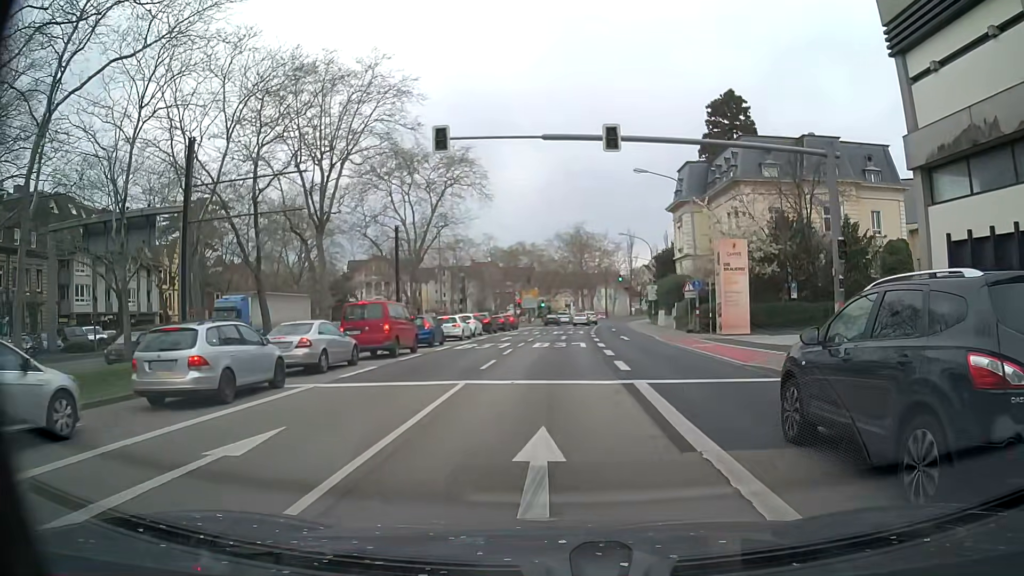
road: primary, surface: asphalt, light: Day
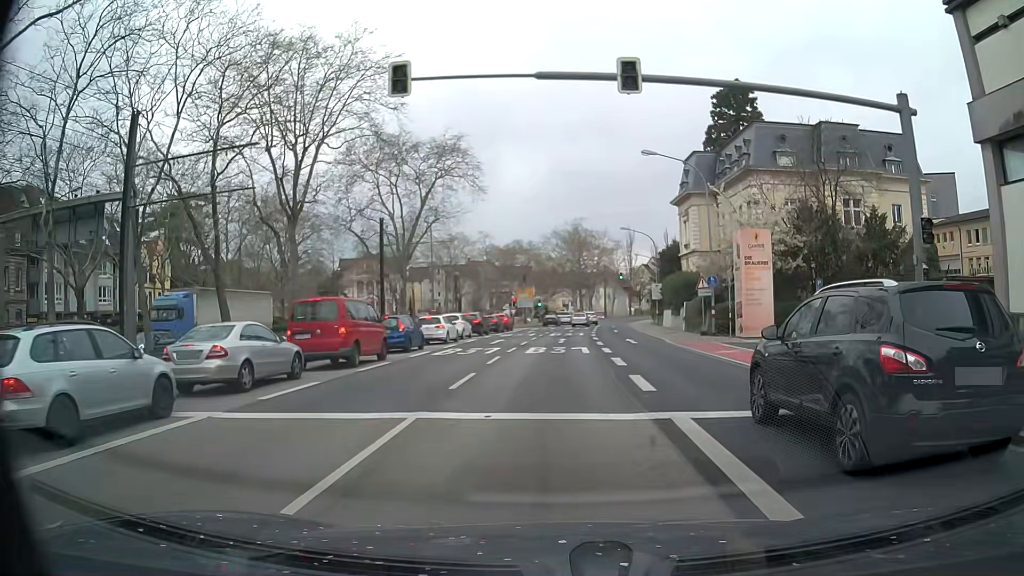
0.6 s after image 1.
(0.0, +4.5) m; -1°
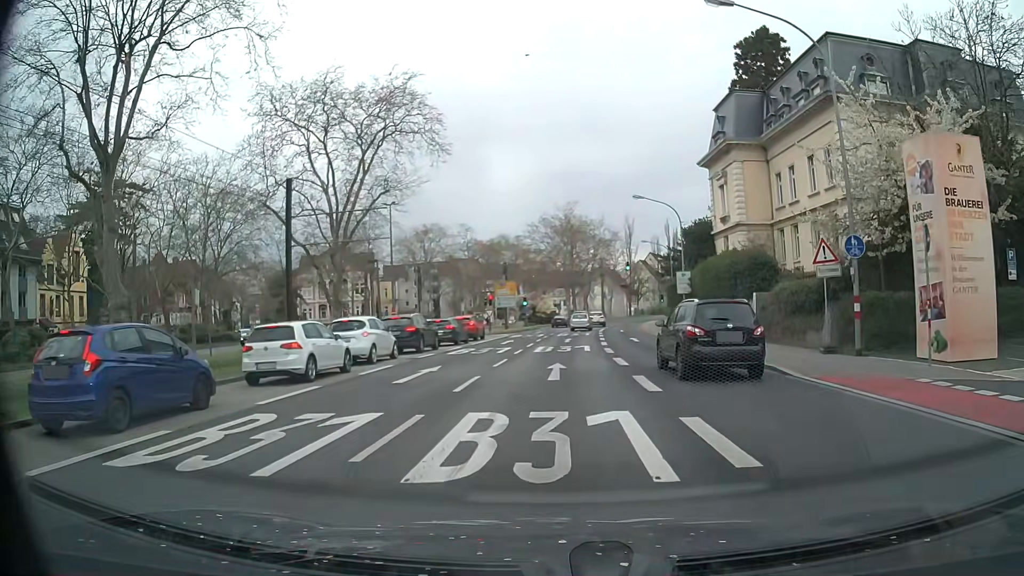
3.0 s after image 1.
(+0.4, +18.1) m; +1°
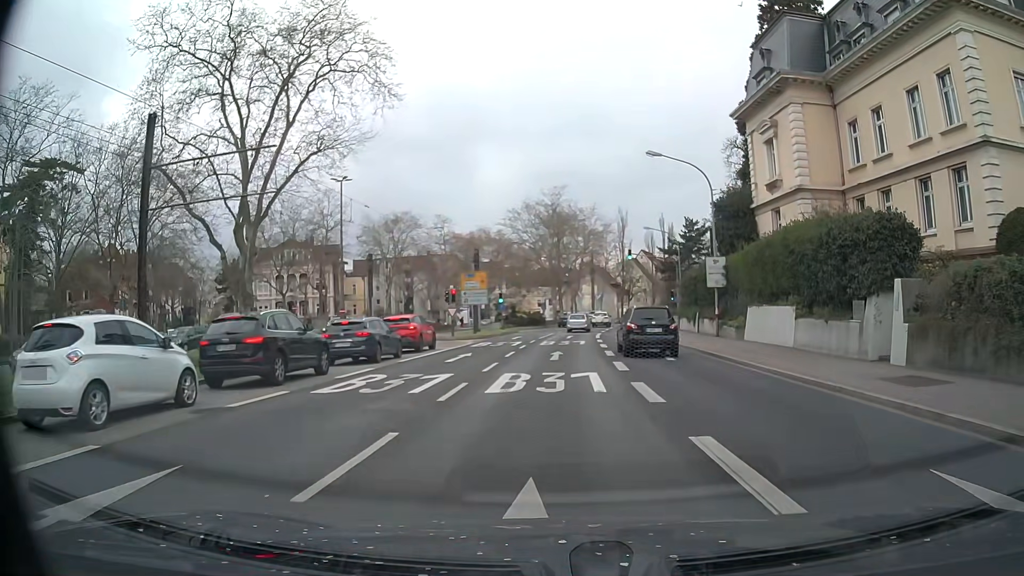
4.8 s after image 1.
(+0.2, +13.5) m; +1°
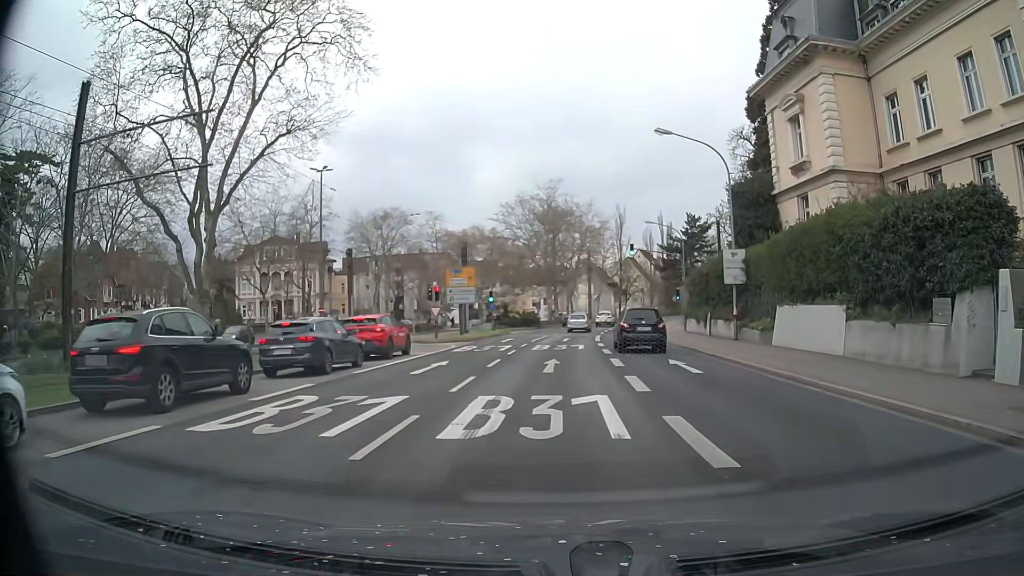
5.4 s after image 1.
(+0.1, +4.5) m; +2°
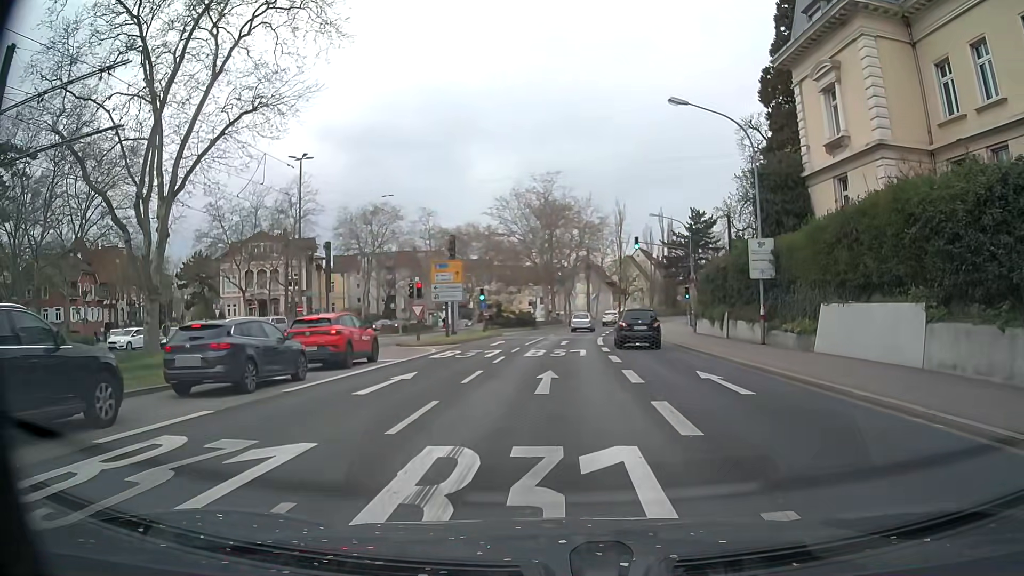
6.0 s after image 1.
(0.0, +4.5) m; 0°
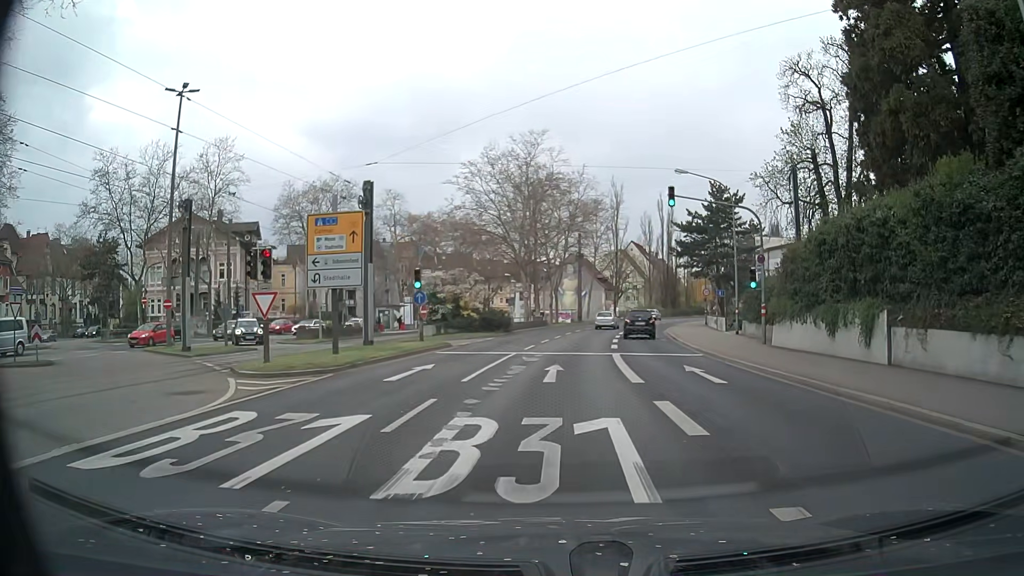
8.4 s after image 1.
(+0.1, +17.9) m; +1°
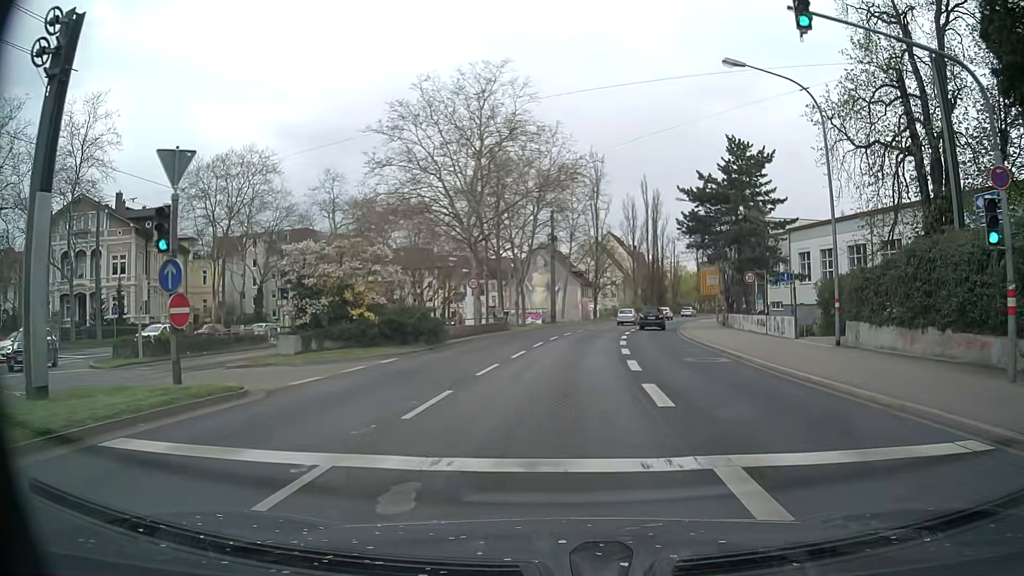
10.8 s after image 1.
(+0.3, +17.8) m; +2°
(0, +10) (+1, +20) (+2, +30) (+3, +40) (+5, +50) (+7, +59) (+9, +69) (+12, +79) (+16, +88) (+19, +97) m
